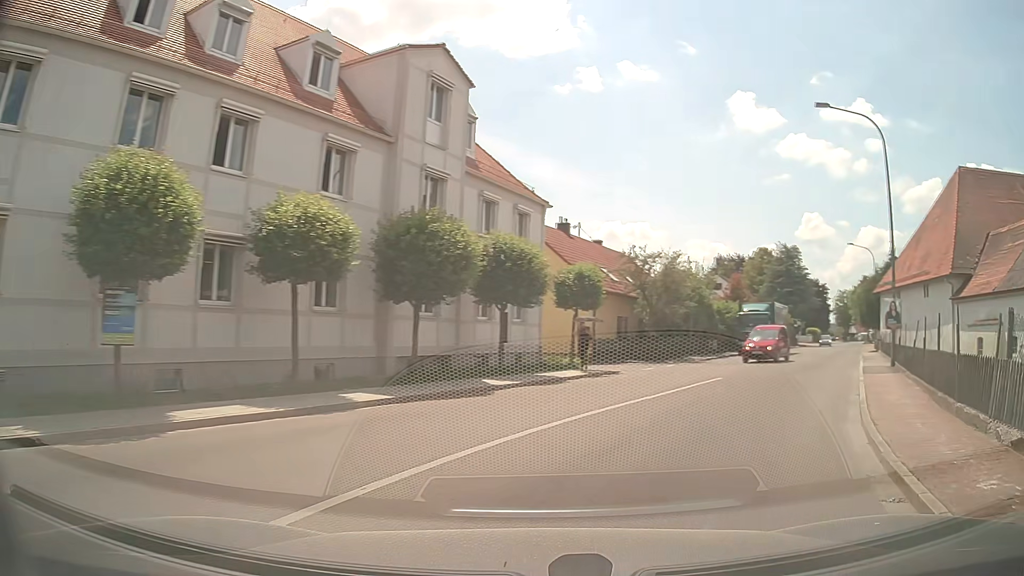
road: tertiary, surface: asphalt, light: Day
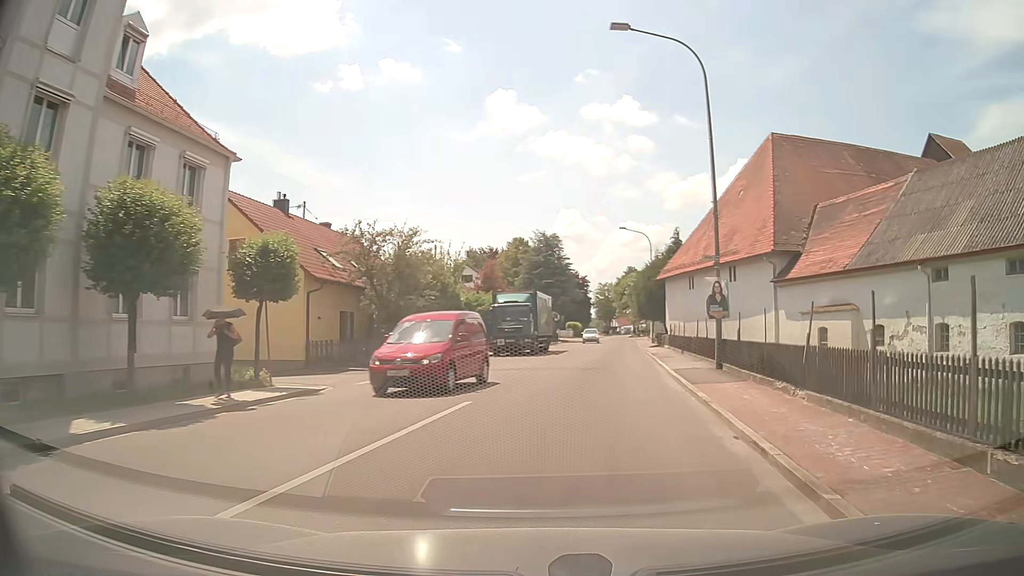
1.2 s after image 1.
(+1.6, +7.7) m; +21°
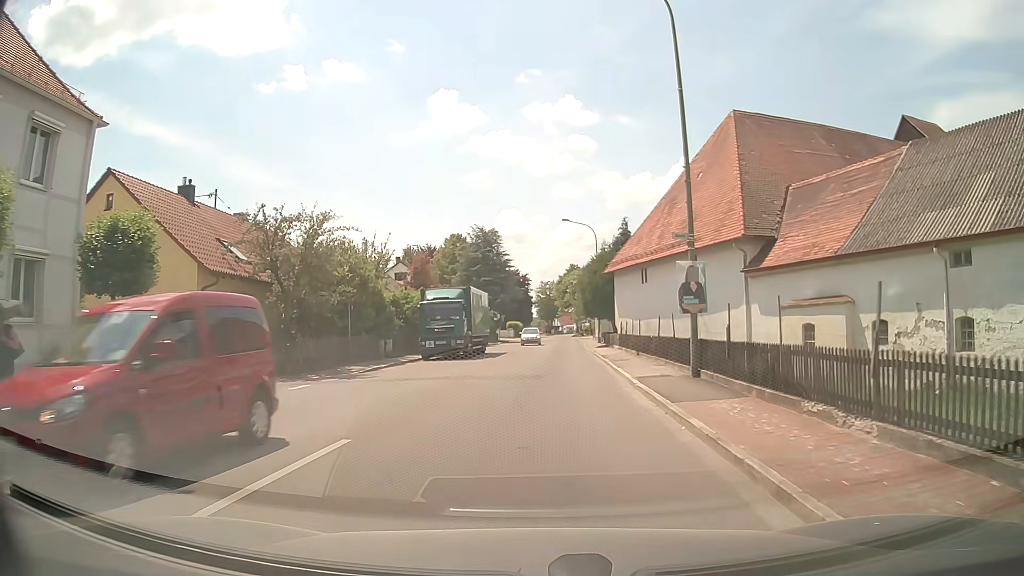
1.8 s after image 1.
(+0.3, +4.4) m; +5°
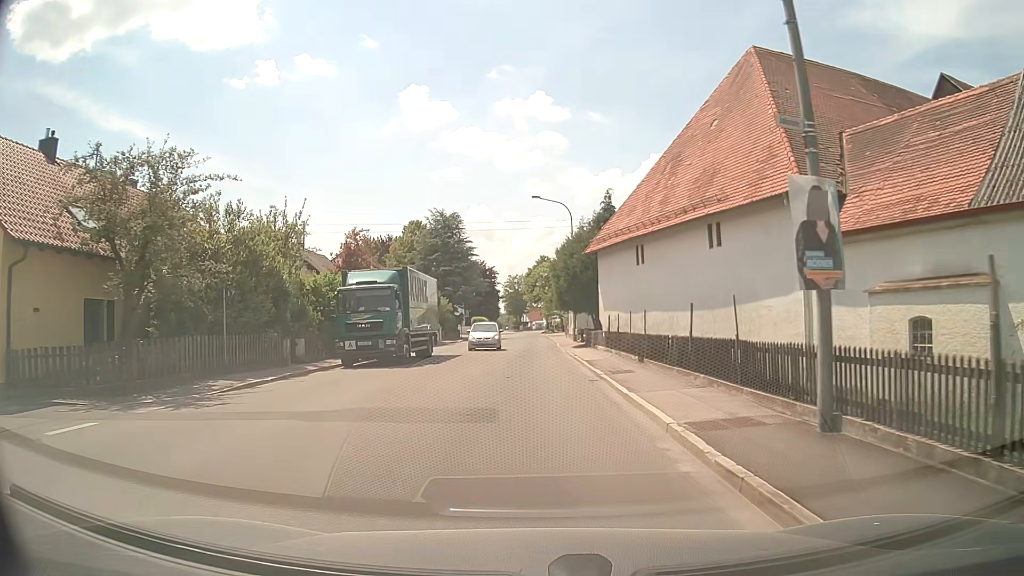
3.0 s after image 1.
(+0.3, +8.8) m; +4°
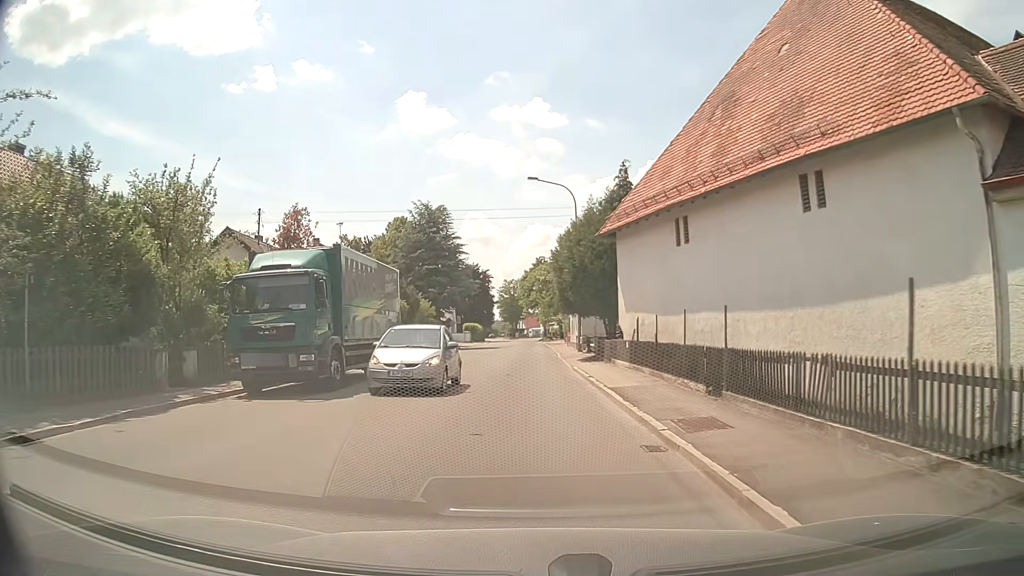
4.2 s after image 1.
(-0.1, +8.6) m; 0°
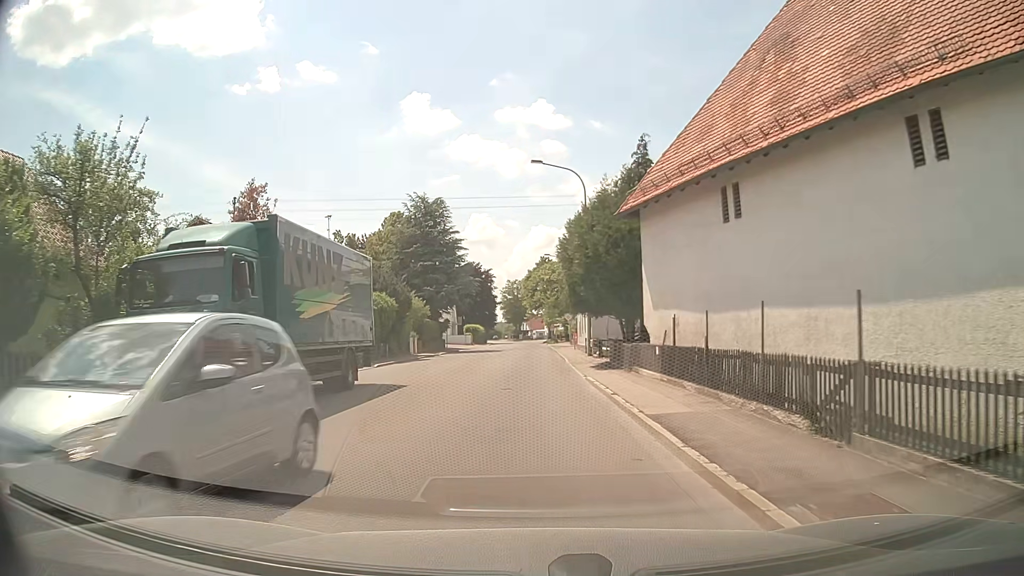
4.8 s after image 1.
(0.0, +4.7) m; -1°
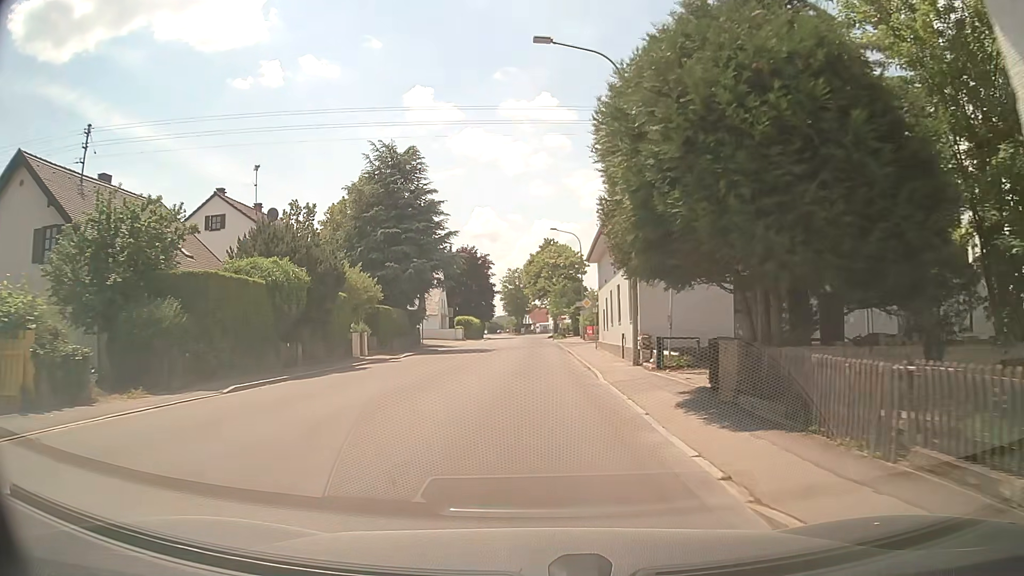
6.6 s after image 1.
(+0.1, +15.9) m; +1°
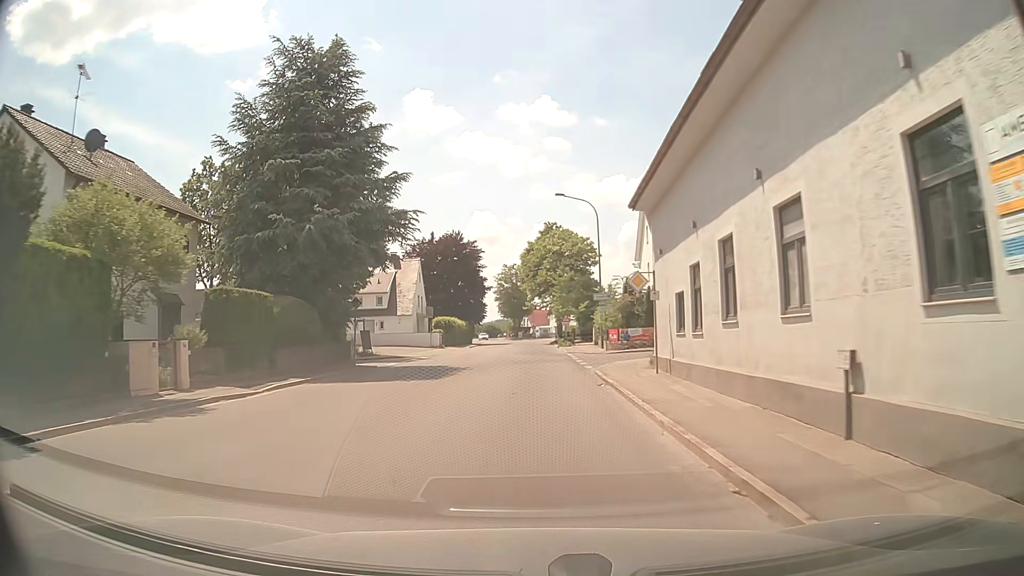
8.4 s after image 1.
(-0.2, +18.6) m; 0°
(0, +10) (0, +20) (0, +30) (0, +40) (0, +50) (0, +60) (0, +70) (0, +80) (0, +90) (-1, +100) m
